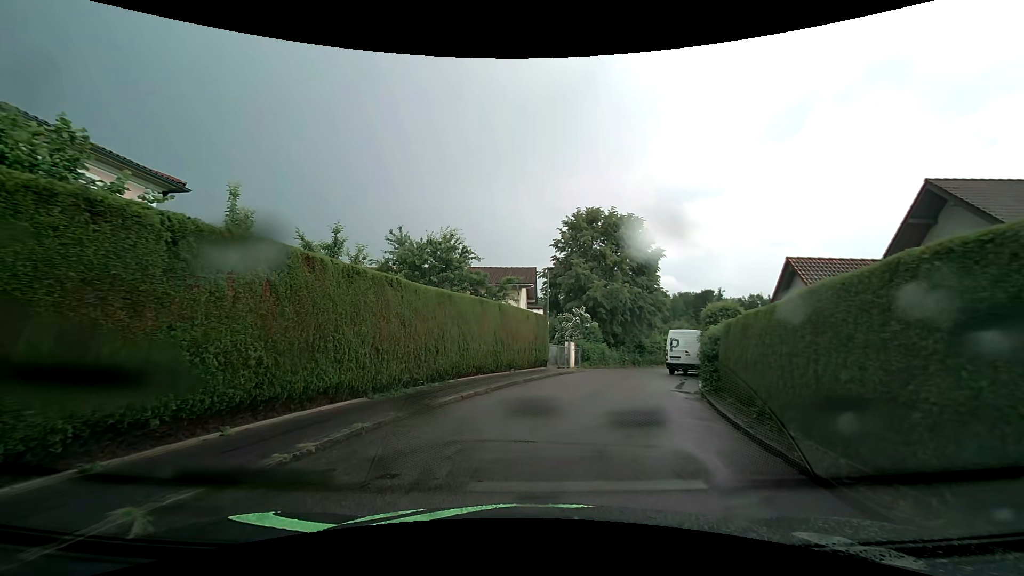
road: residential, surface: asphalt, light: Day
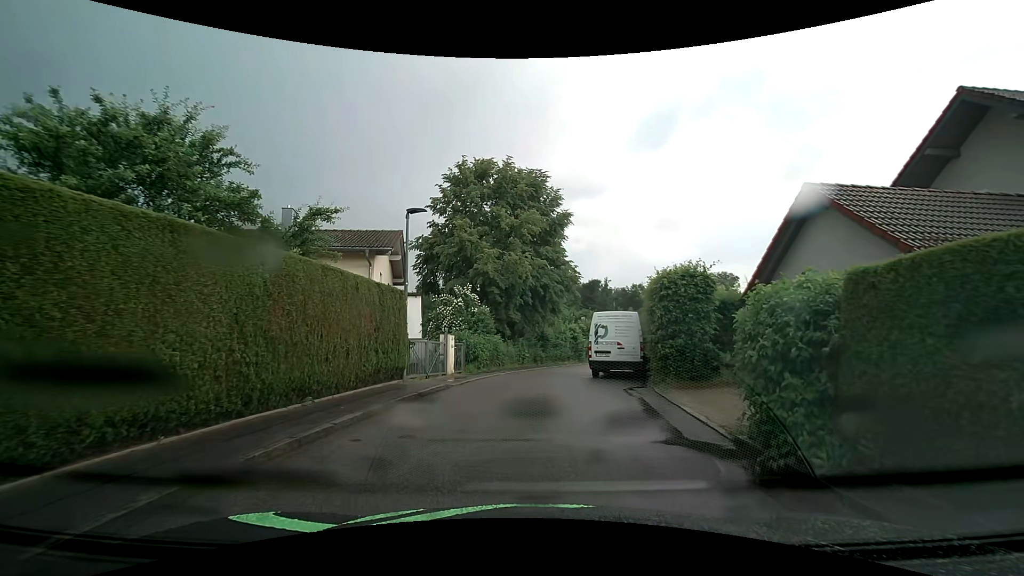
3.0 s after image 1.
(+0.7, +10.2) m; +11°
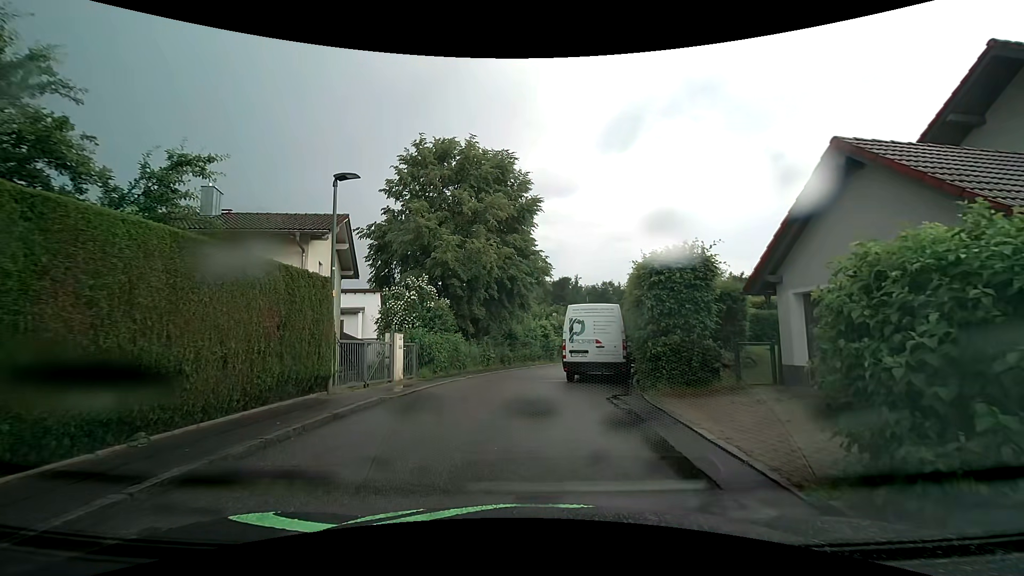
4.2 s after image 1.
(+0.1, +2.8) m; +5°
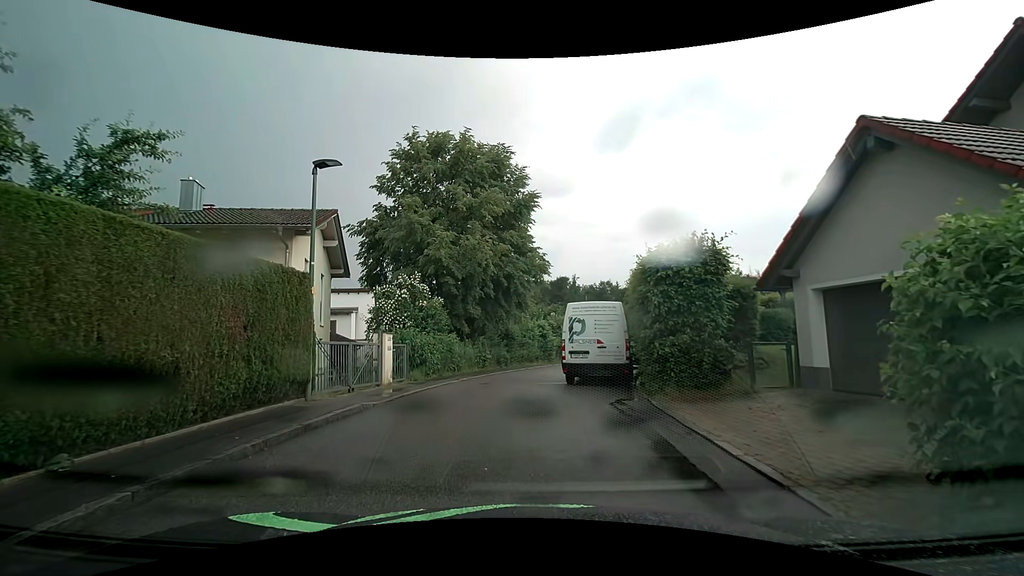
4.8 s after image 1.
(0.0, +0.9) m; -1°
